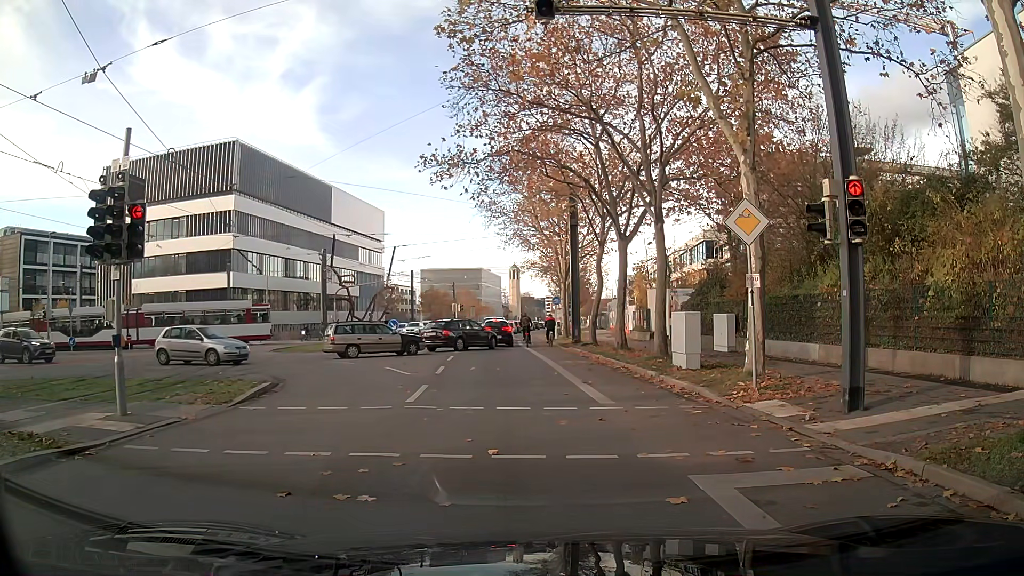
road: secondary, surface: asphalt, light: Day
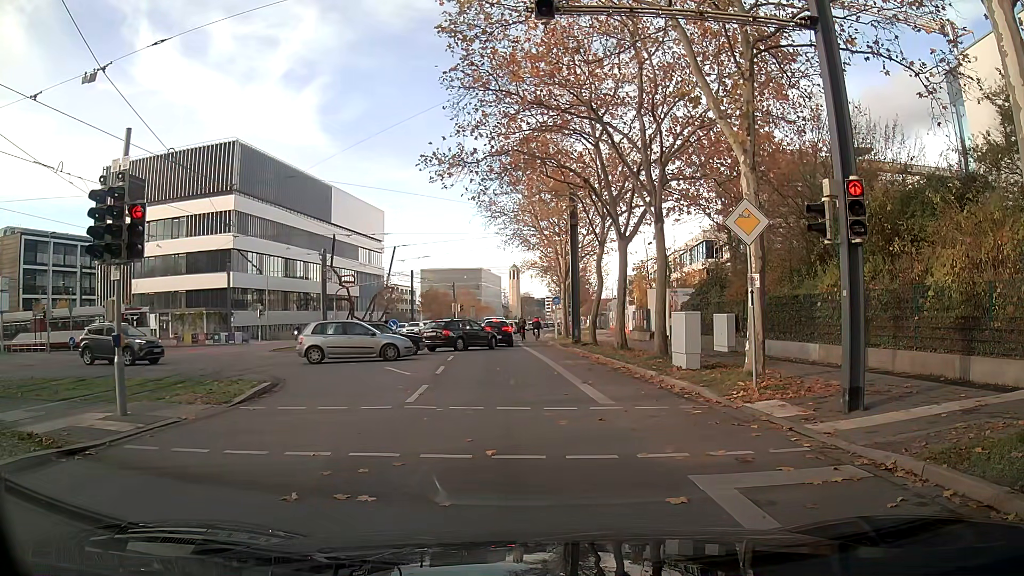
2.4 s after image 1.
(0.0, 0.0) m; 0°
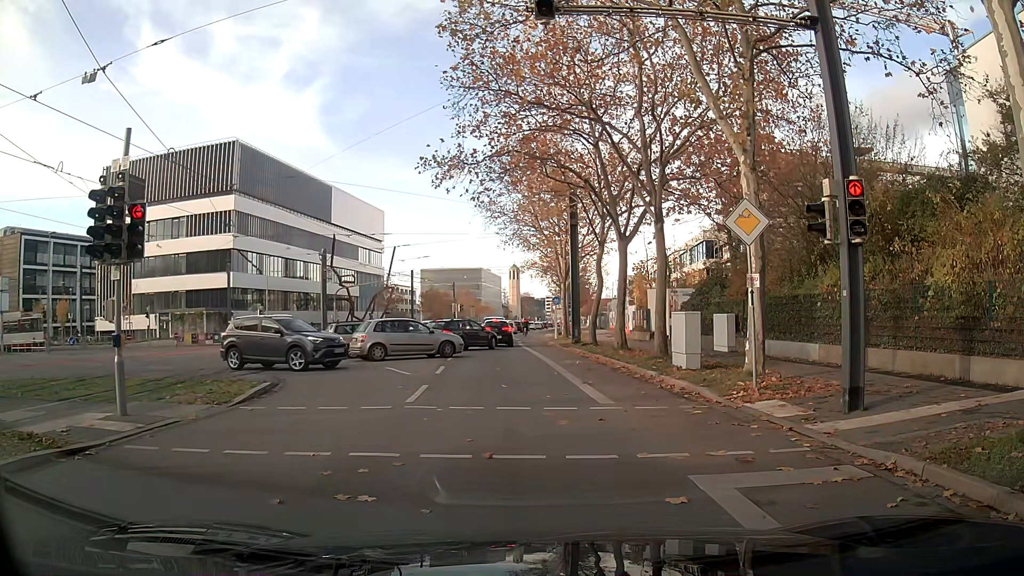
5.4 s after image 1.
(0.0, 0.0) m; 0°
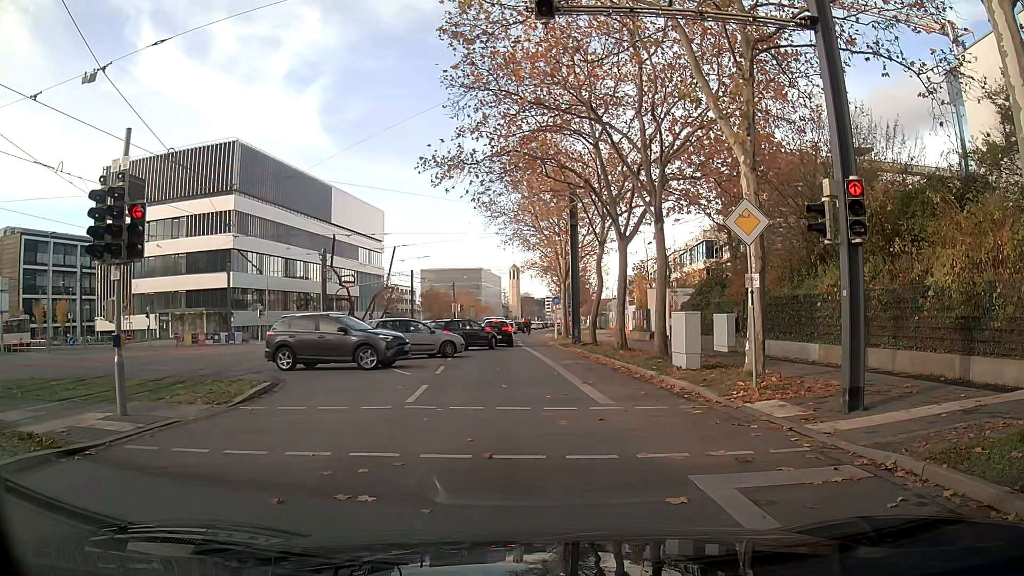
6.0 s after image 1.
(0.0, 0.0) m; 0°
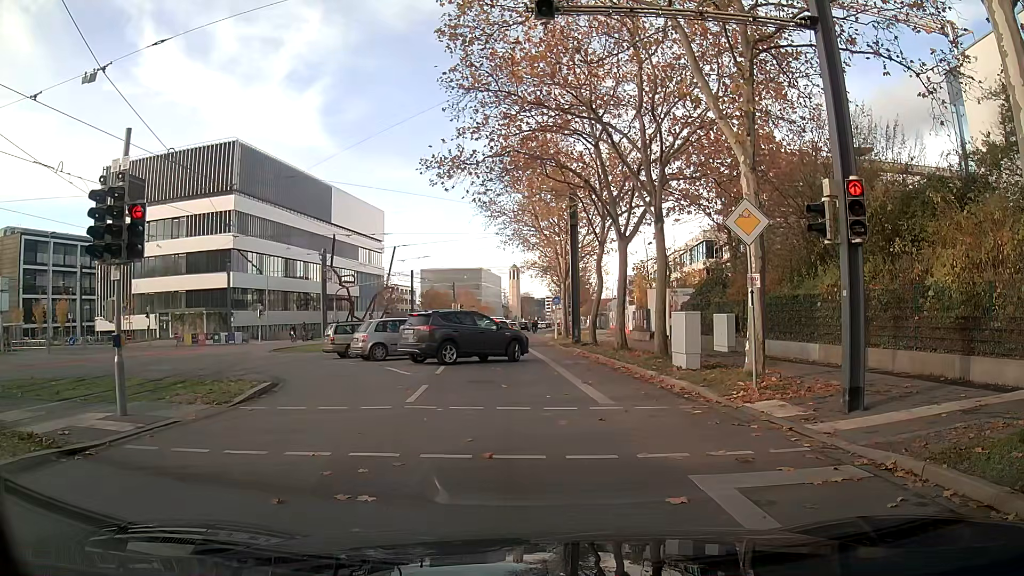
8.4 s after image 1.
(0.0, 0.0) m; 0°
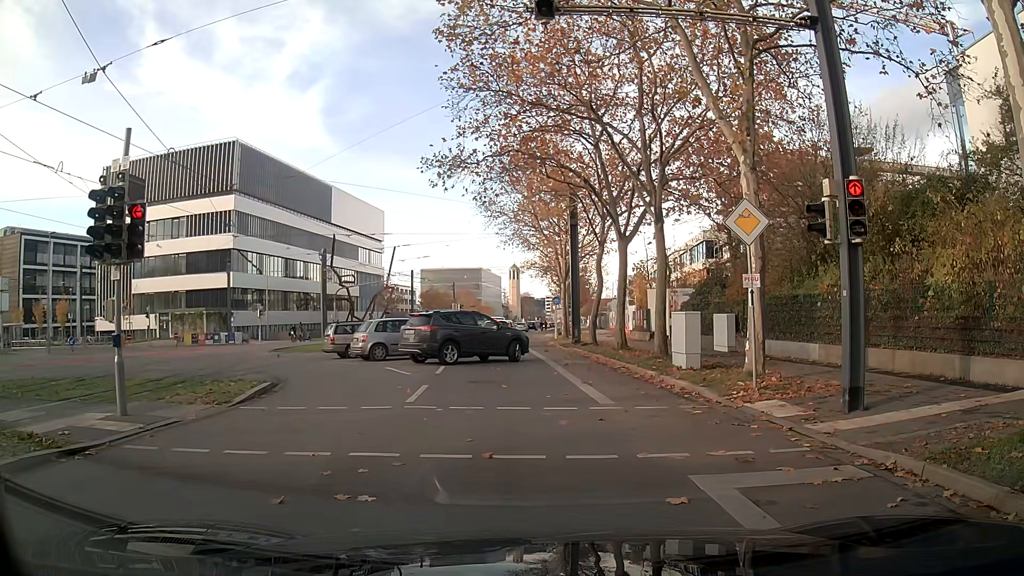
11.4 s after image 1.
(0.0, 0.0) m; 0°
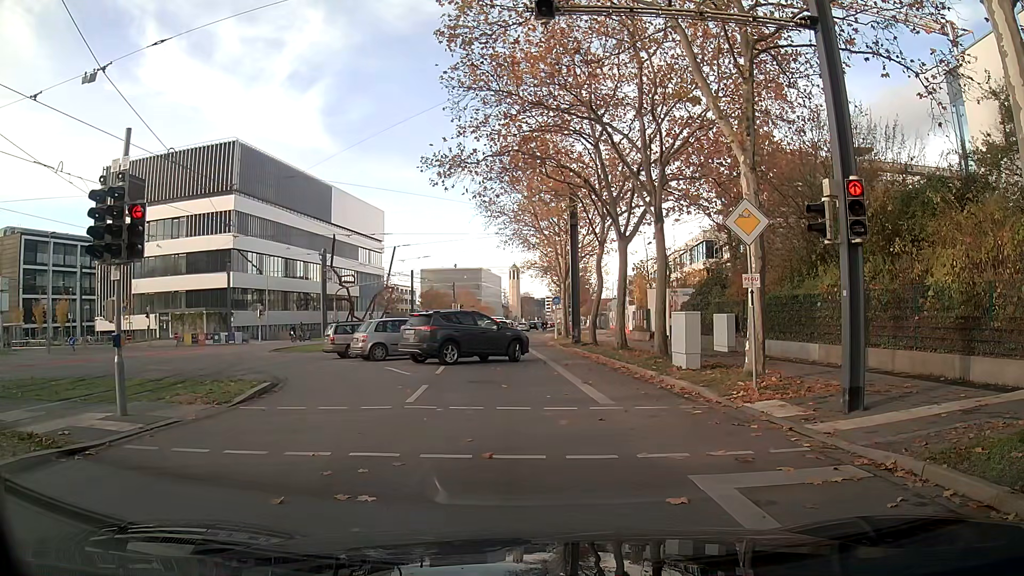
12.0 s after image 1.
(0.0, 0.0) m; 0°
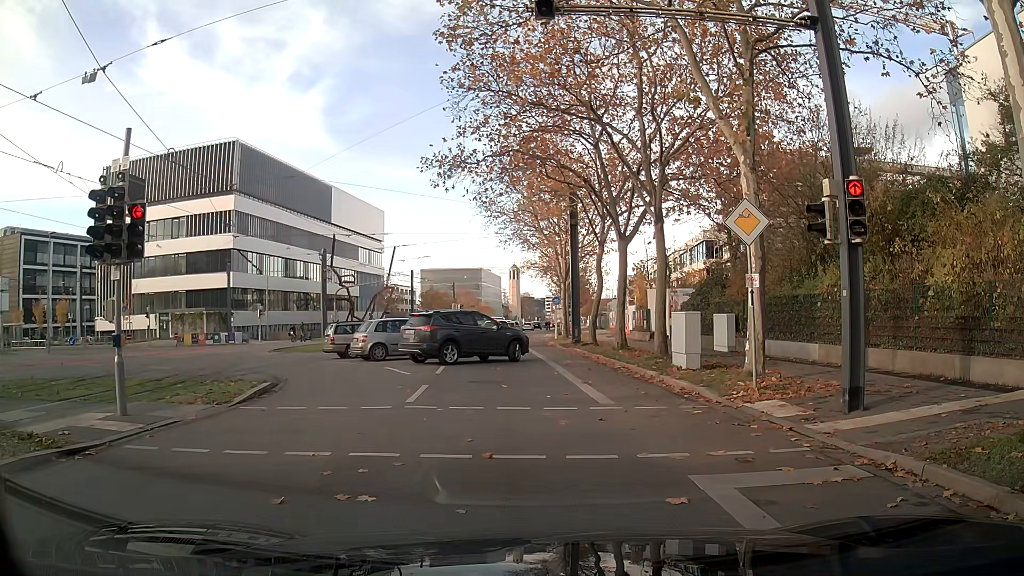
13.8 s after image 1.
(0.0, 0.0) m; 0°
(0, +10) (-1, +20) (-2, +30) (-3, +40) (-3, +50) (-4, +60) (-5, +70) (-4, +80) (-4, +90) (-3, +100) m
